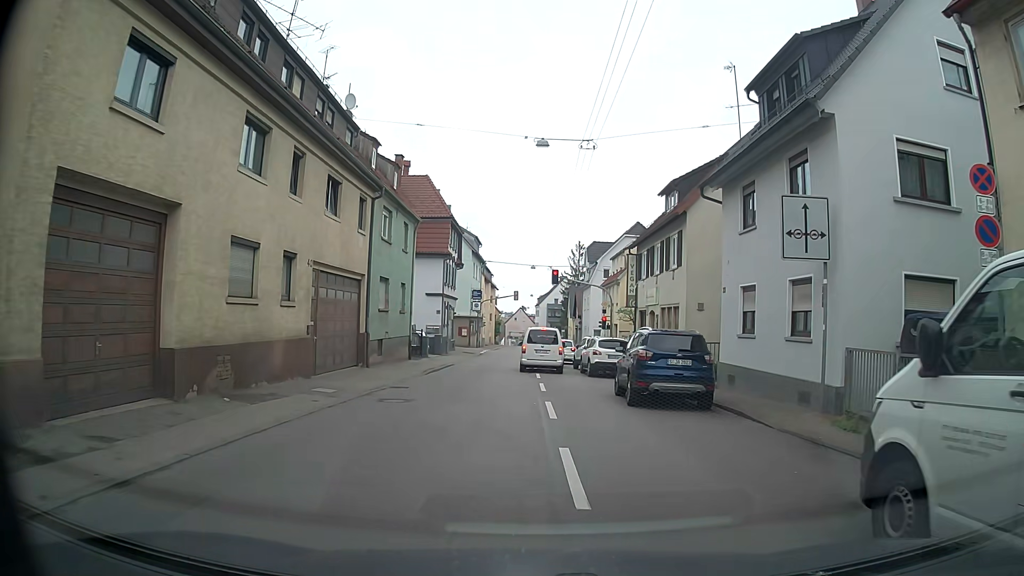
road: secondary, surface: asphalt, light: Day
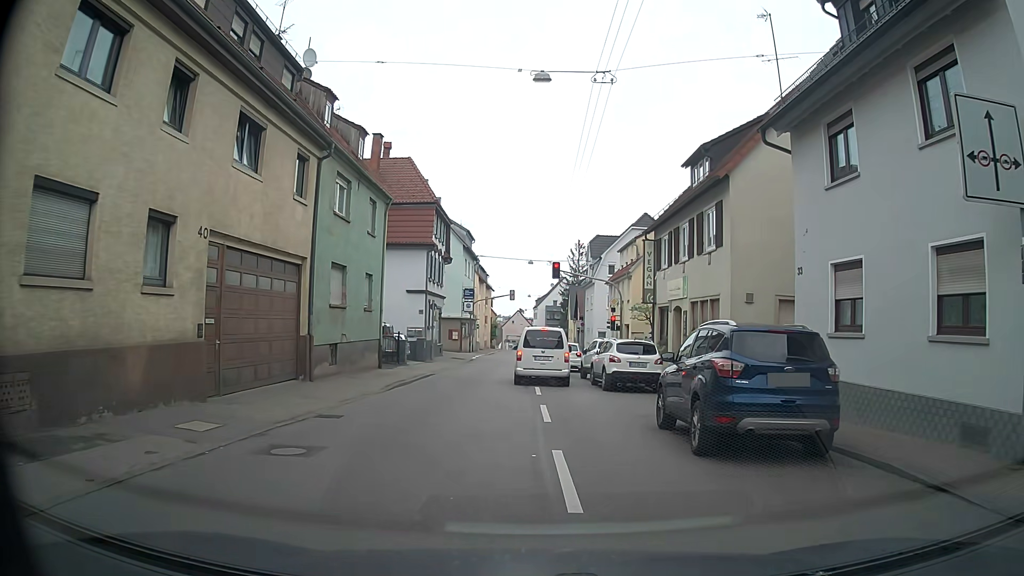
(-0.2, +6.0) m; -2°
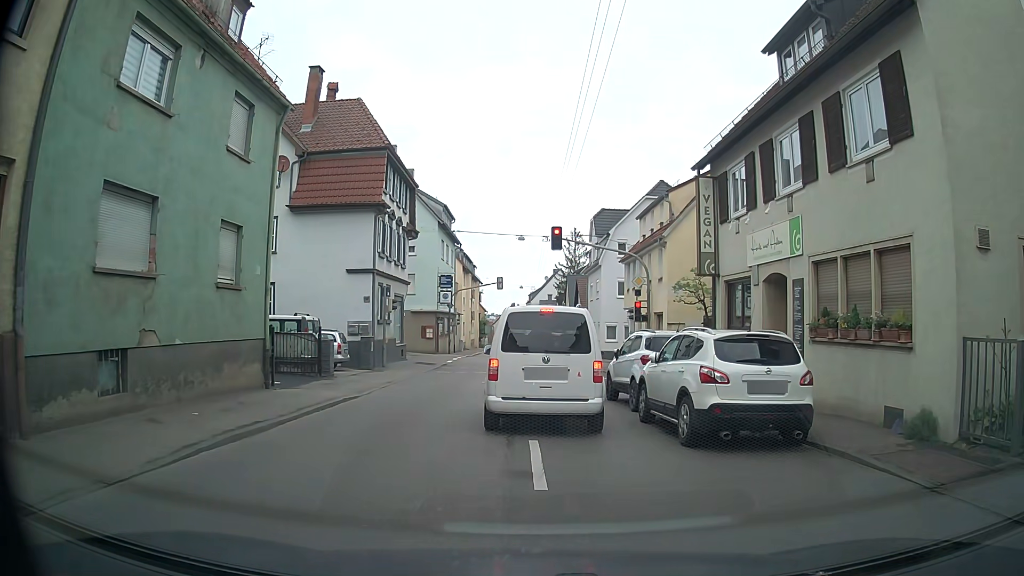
(+0.1, +11.1) m; +1°
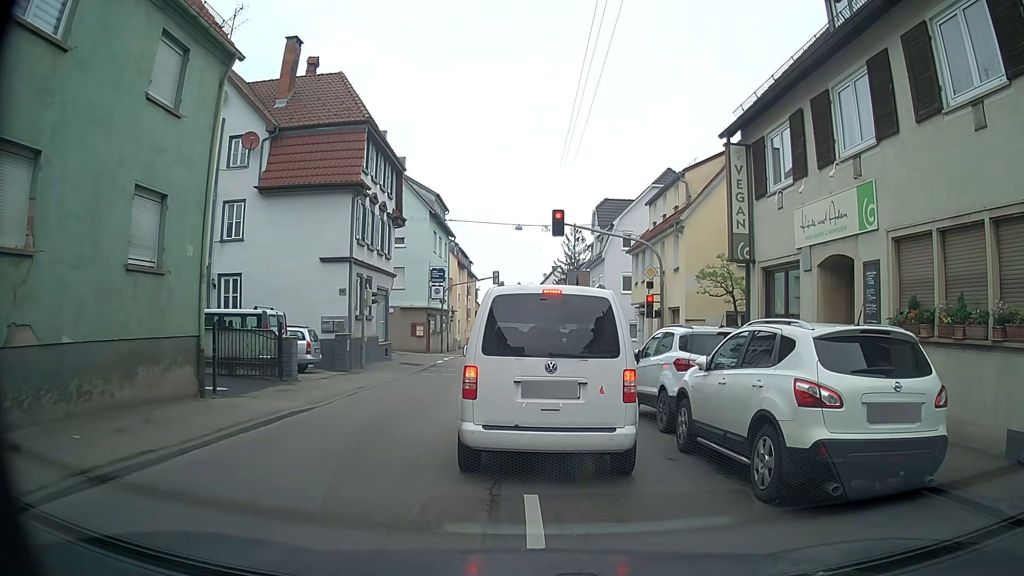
(0.0, +3.1) m; -1°
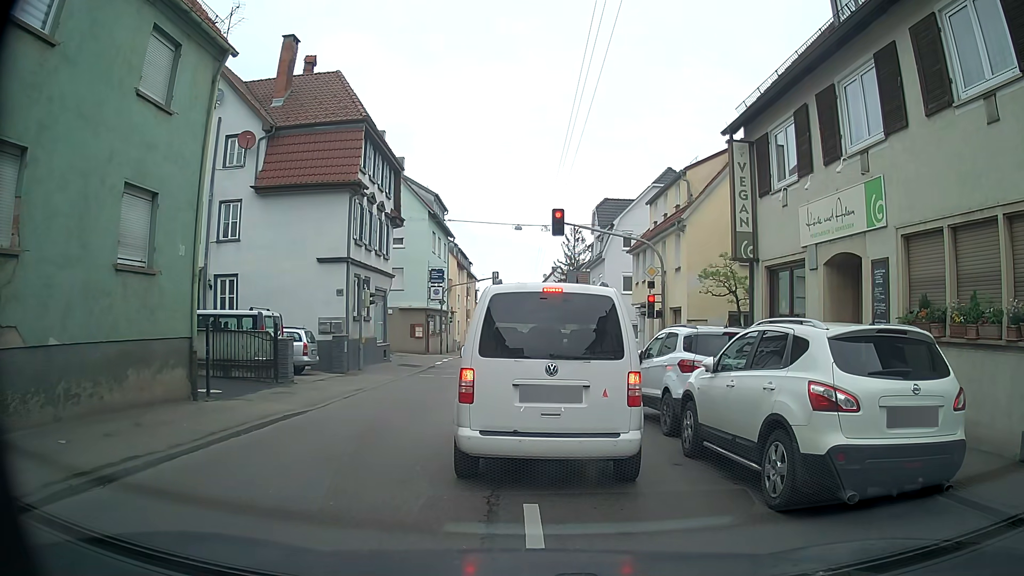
(0.0, +0.3) m; 0°
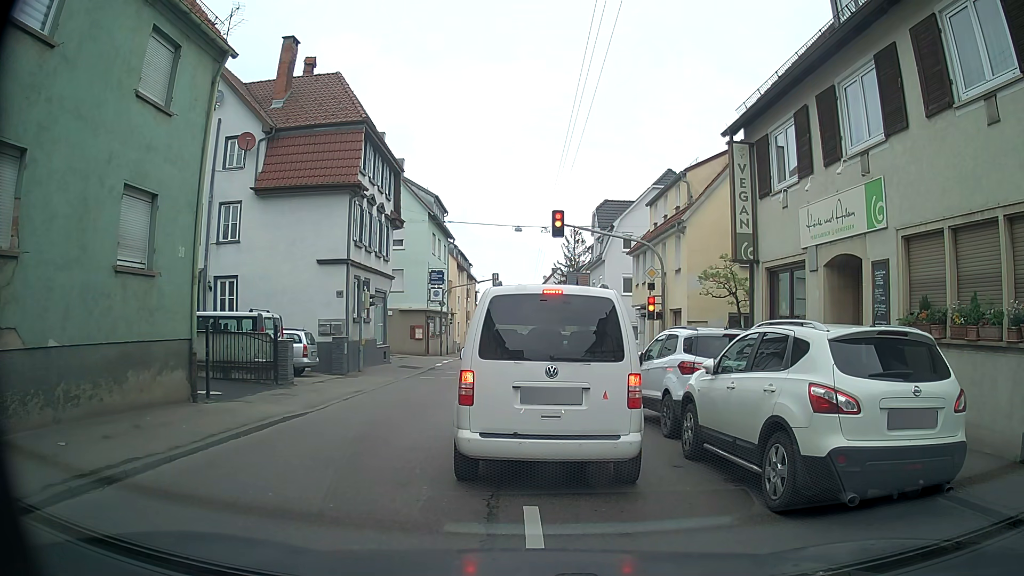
(0.0, +0.1) m; 0°
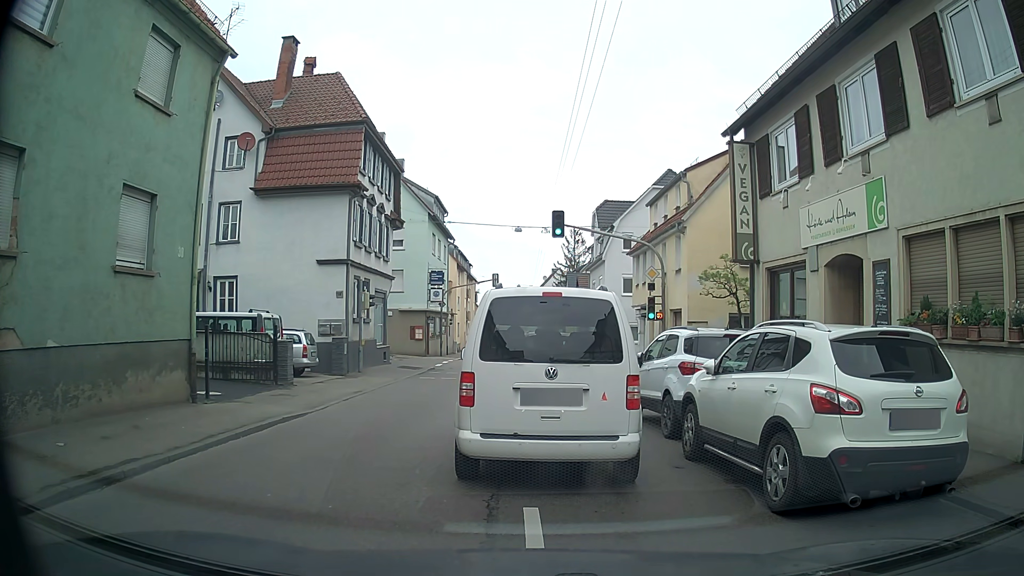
(0.0, 0.0) m; 0°
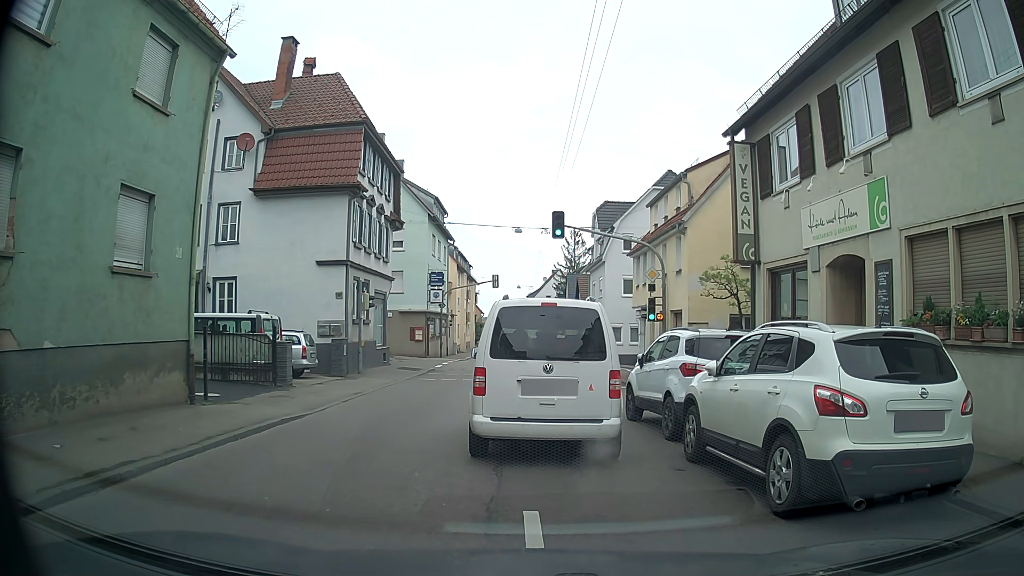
(0.0, +0.1) m; 0°
